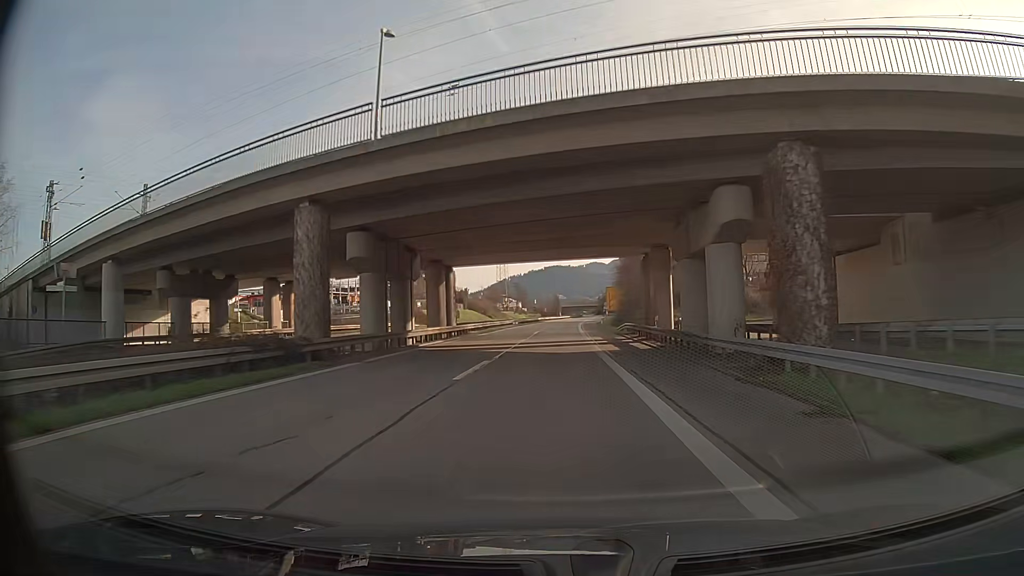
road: trunk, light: Day
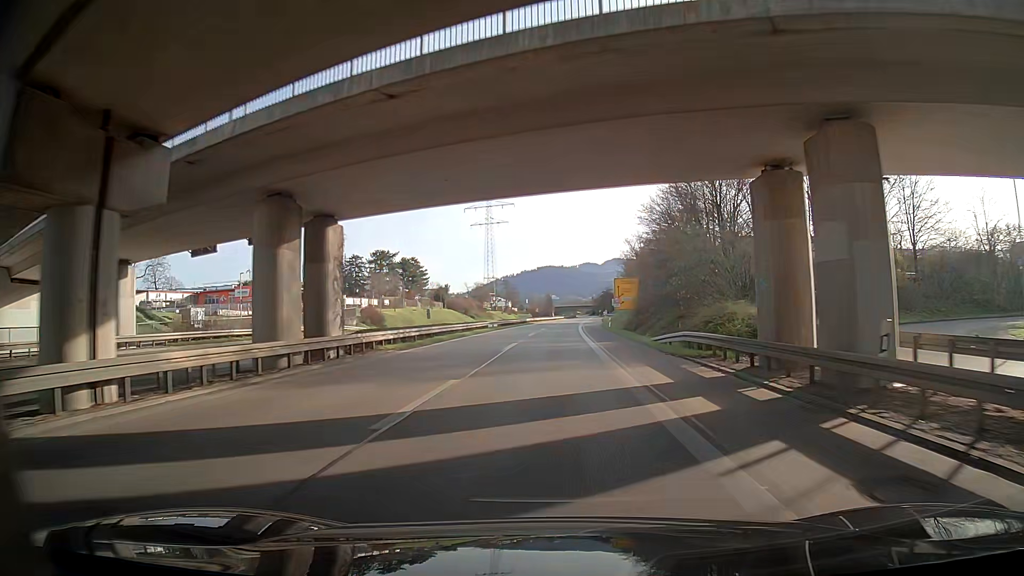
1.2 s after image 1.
(+0.1, +24.1) m; 0°
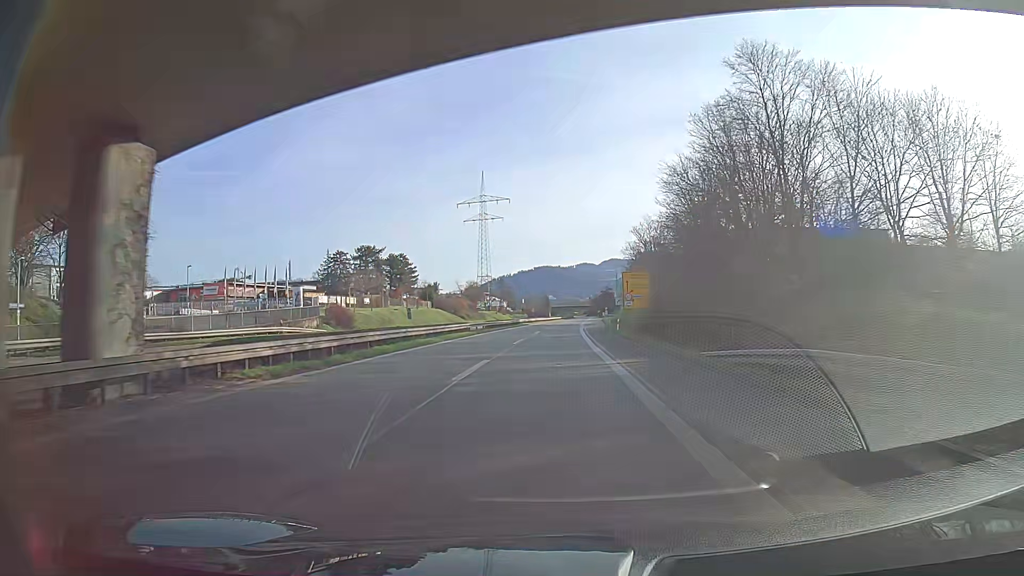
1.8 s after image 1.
(0.0, +12.1) m; 0°
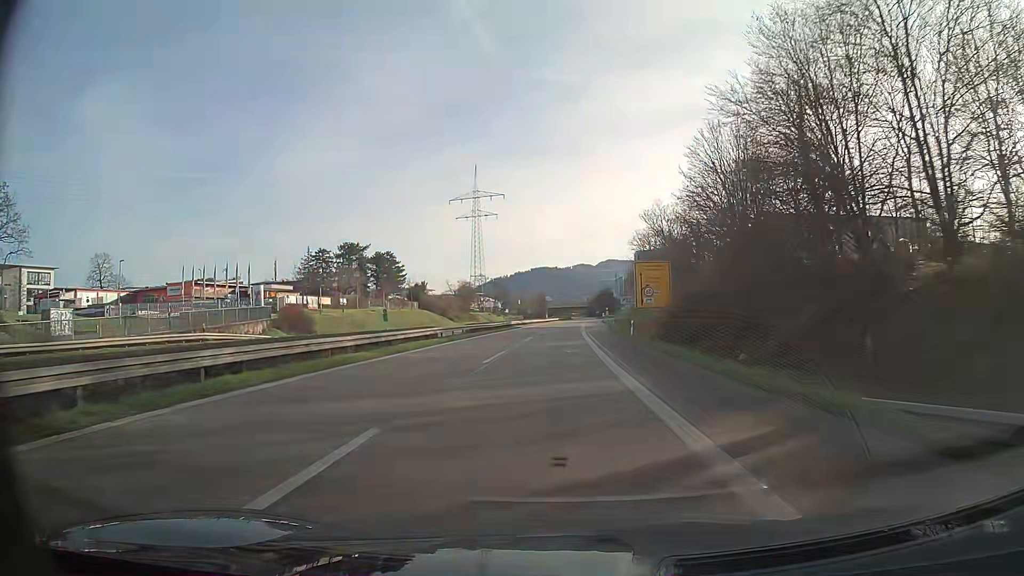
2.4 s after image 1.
(+0.1, +12.1) m; +1°
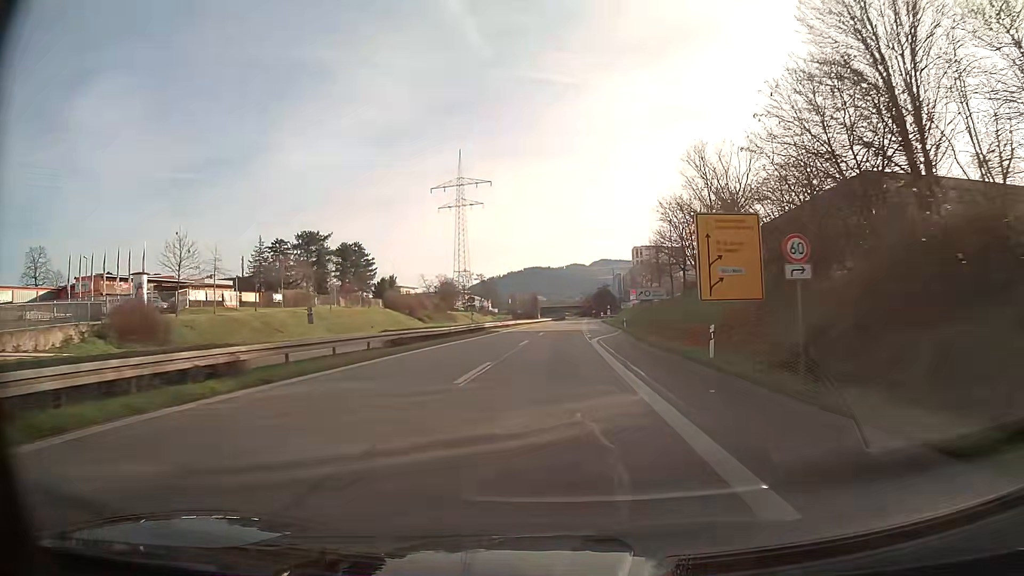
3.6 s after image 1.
(+0.2, +24.2) m; +1°
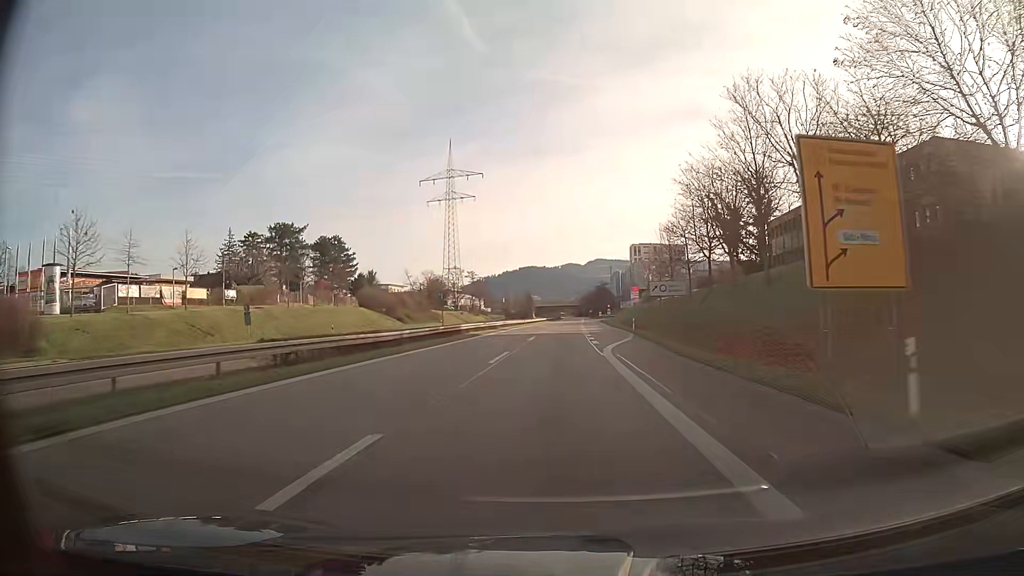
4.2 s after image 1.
(0.0, +12.1) m; 0°
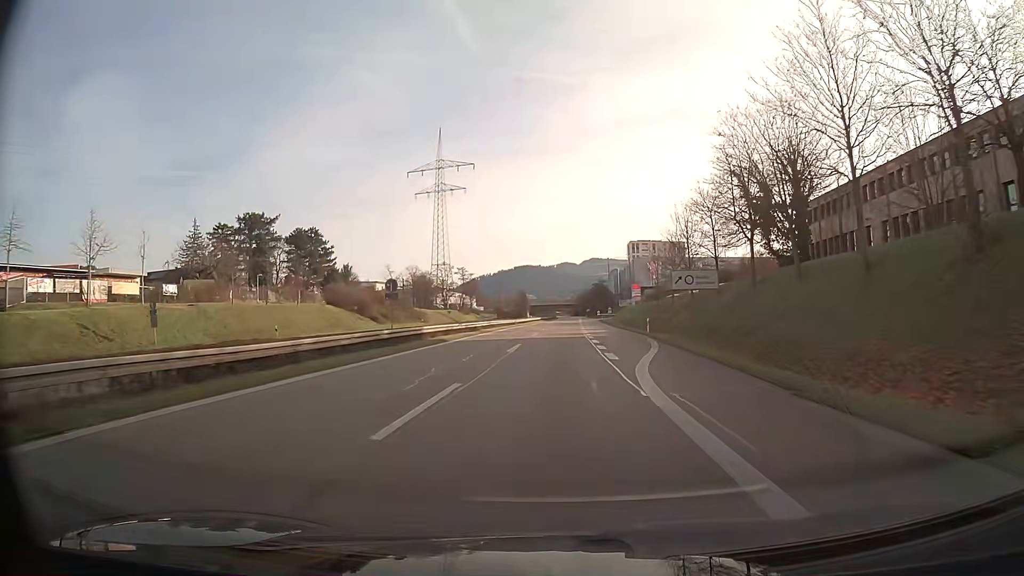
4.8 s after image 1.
(0.0, +12.1) m; 0°
